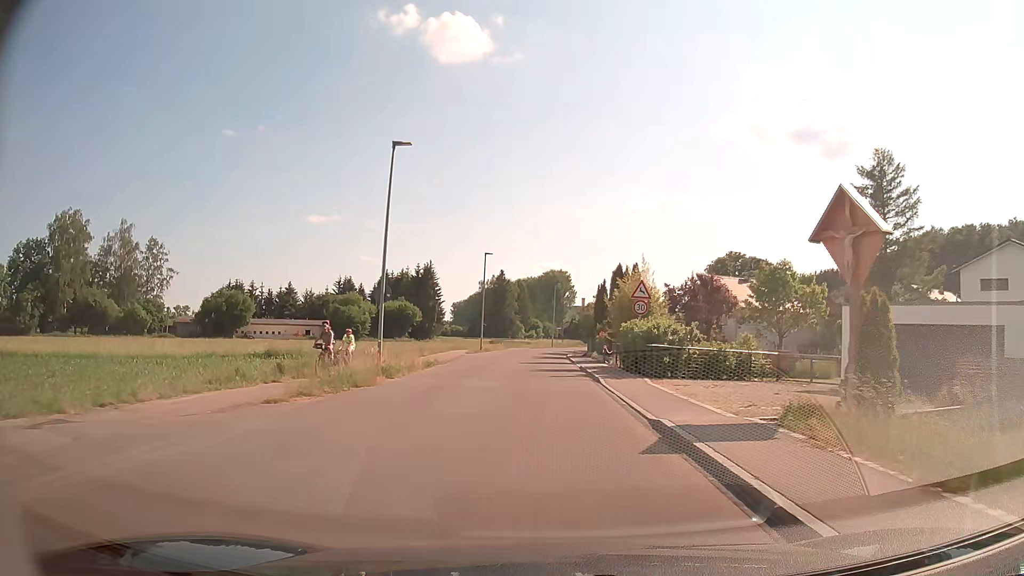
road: tertiary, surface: asphalt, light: Day
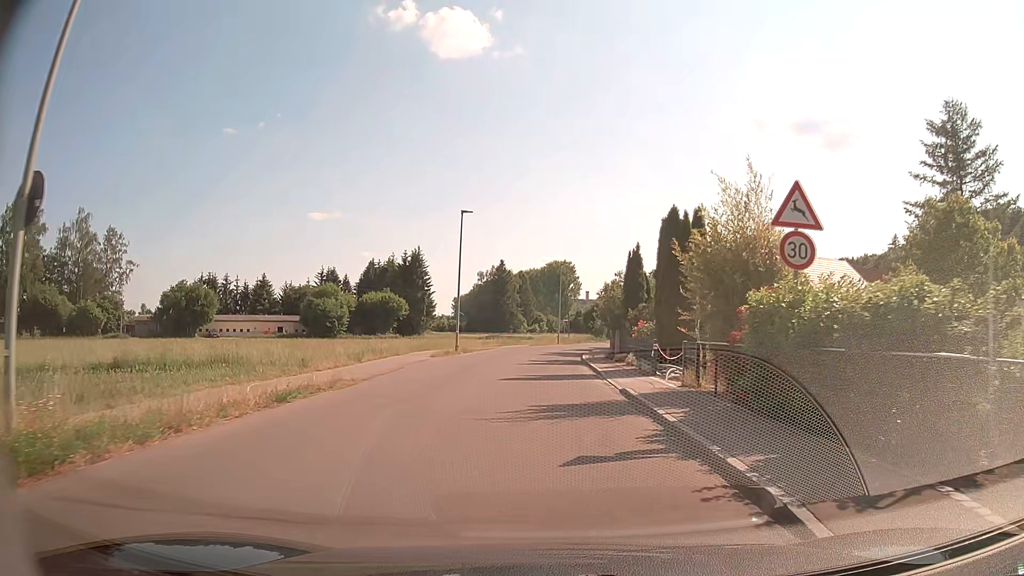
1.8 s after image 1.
(-0.1, +16.0) m; 0°
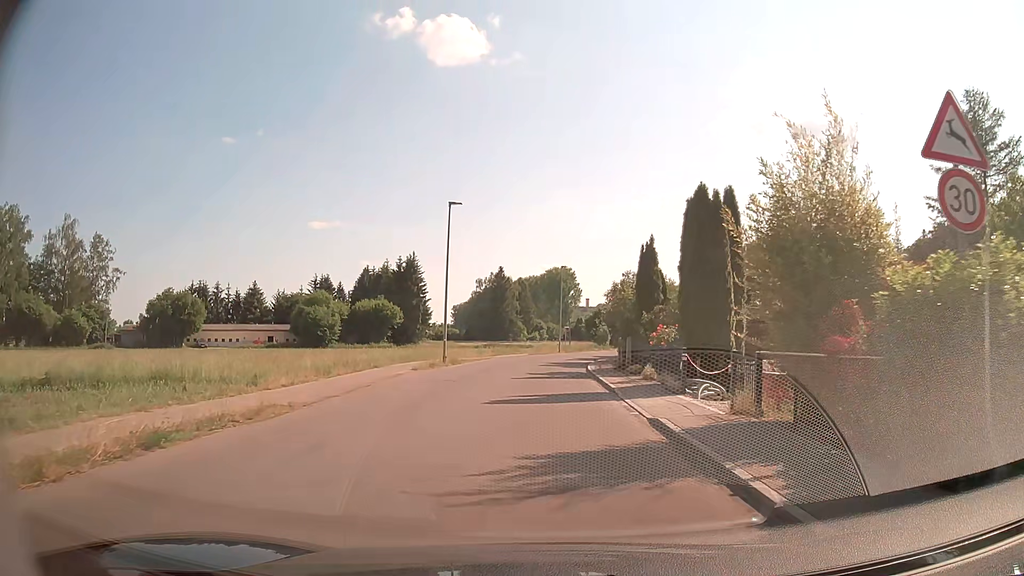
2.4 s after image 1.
(-0.1, +4.4) m; -1°
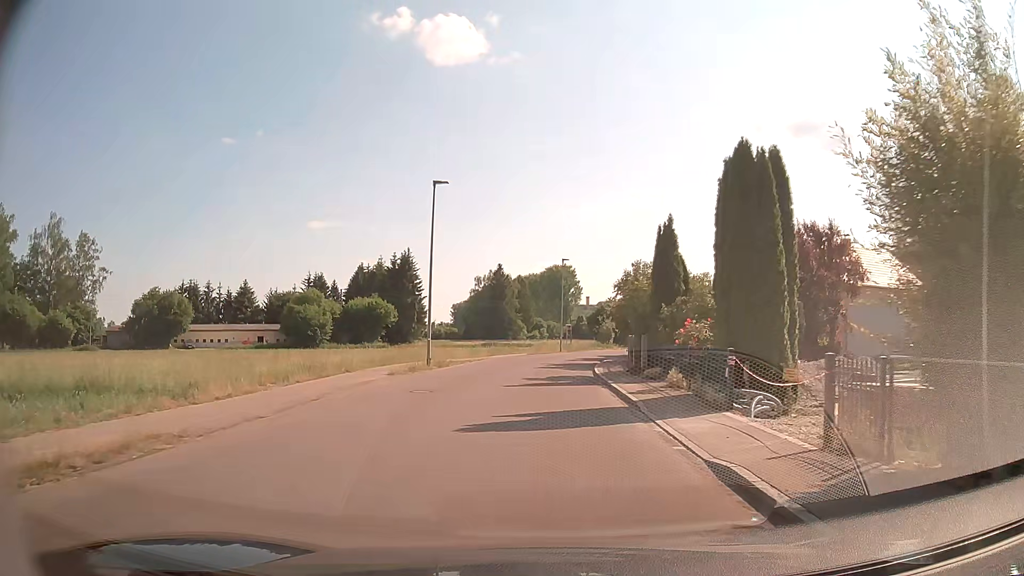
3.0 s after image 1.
(+0.1, +4.4) m; +1°
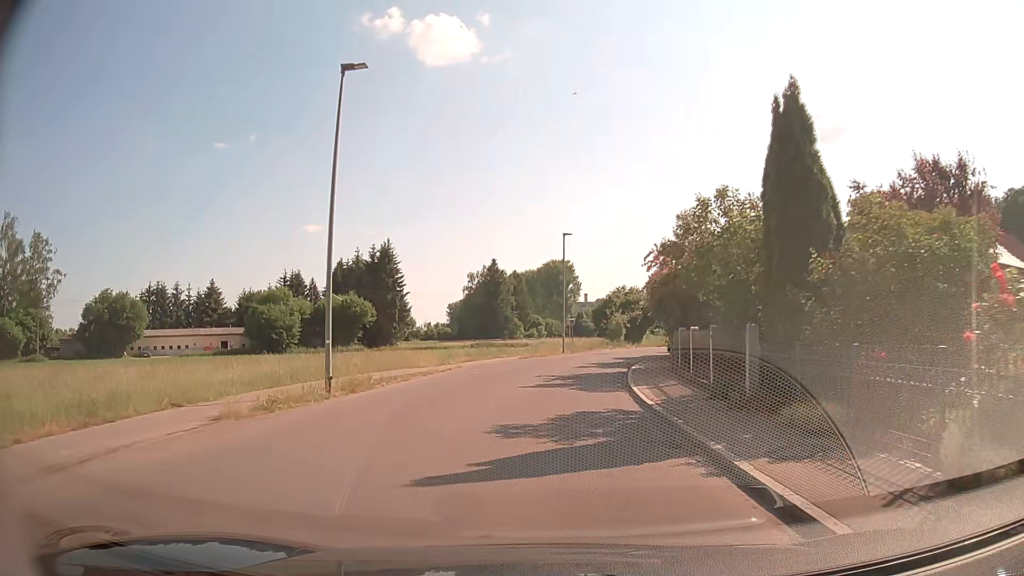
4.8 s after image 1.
(-0.1, +12.8) m; 0°
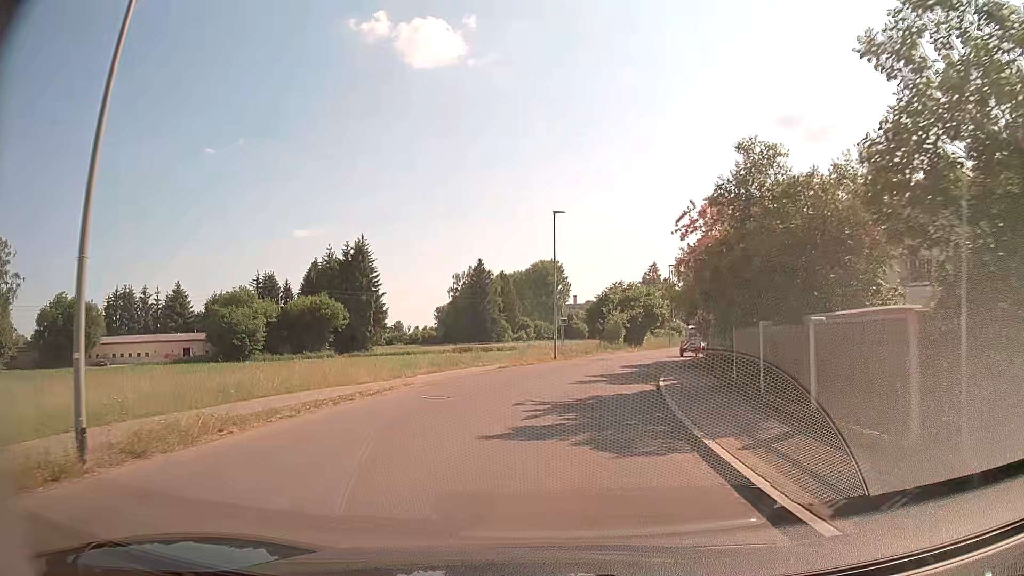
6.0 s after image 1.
(0.0, +8.5) m; +1°
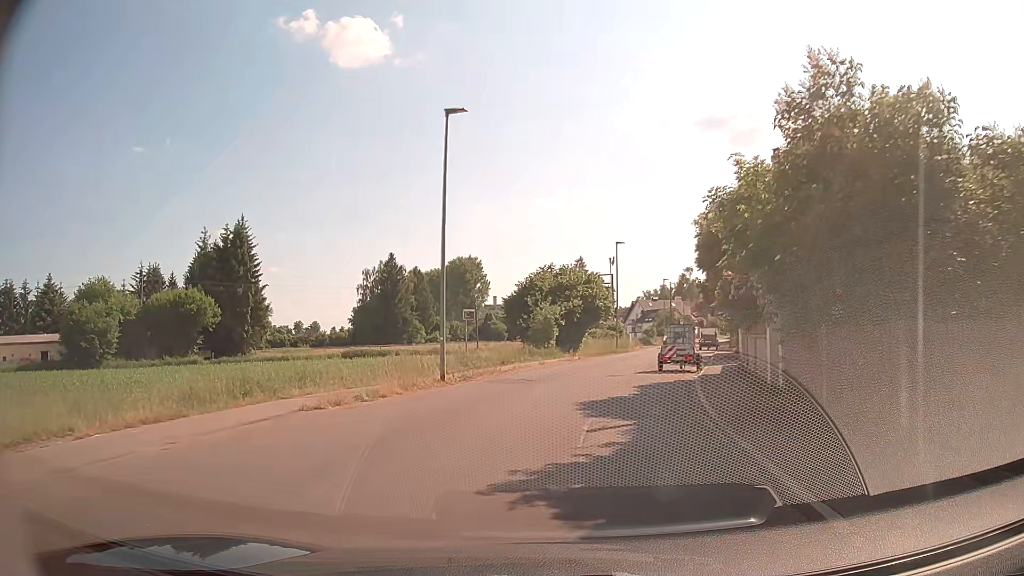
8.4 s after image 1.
(+0.8, +16.4) m; +8°
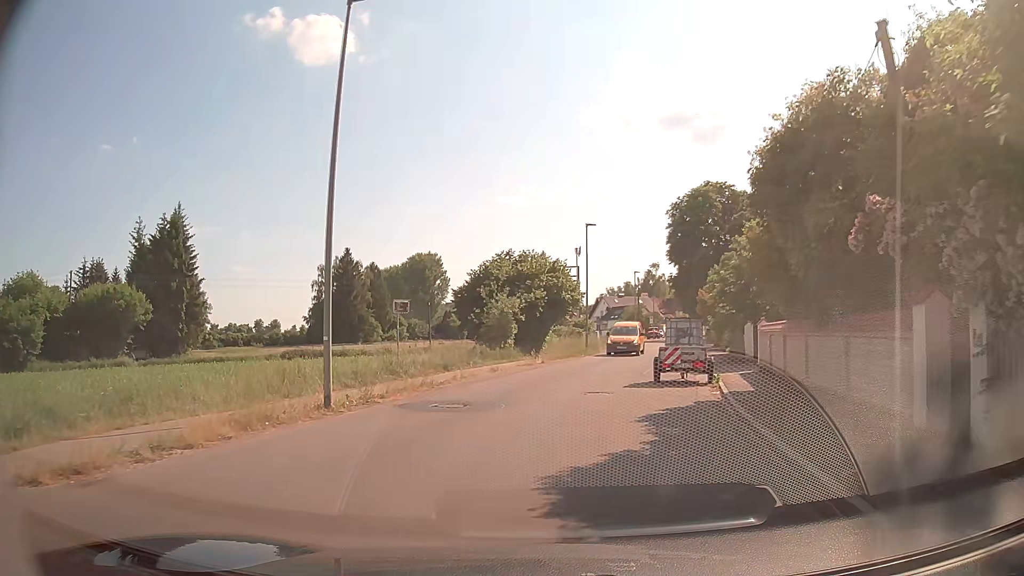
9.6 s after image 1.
(+0.1, +6.9) m; +2°
